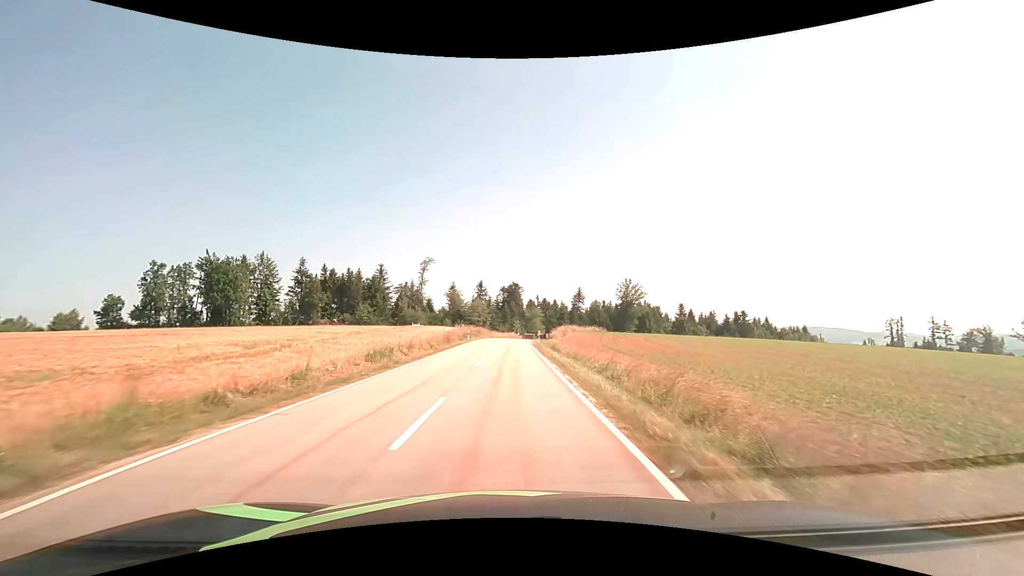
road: tertiary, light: Day
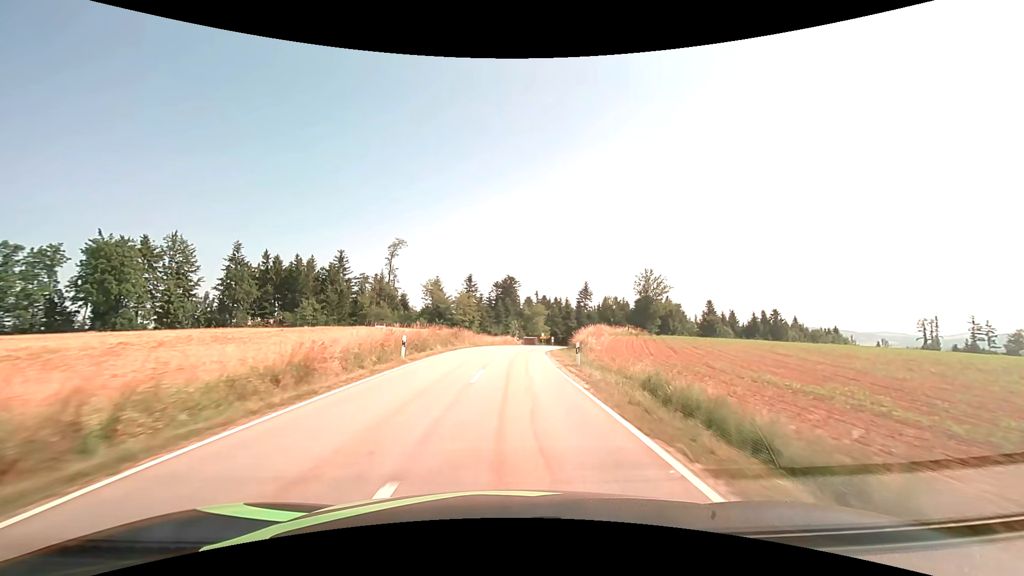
(0.0, +30.7) m; +1°
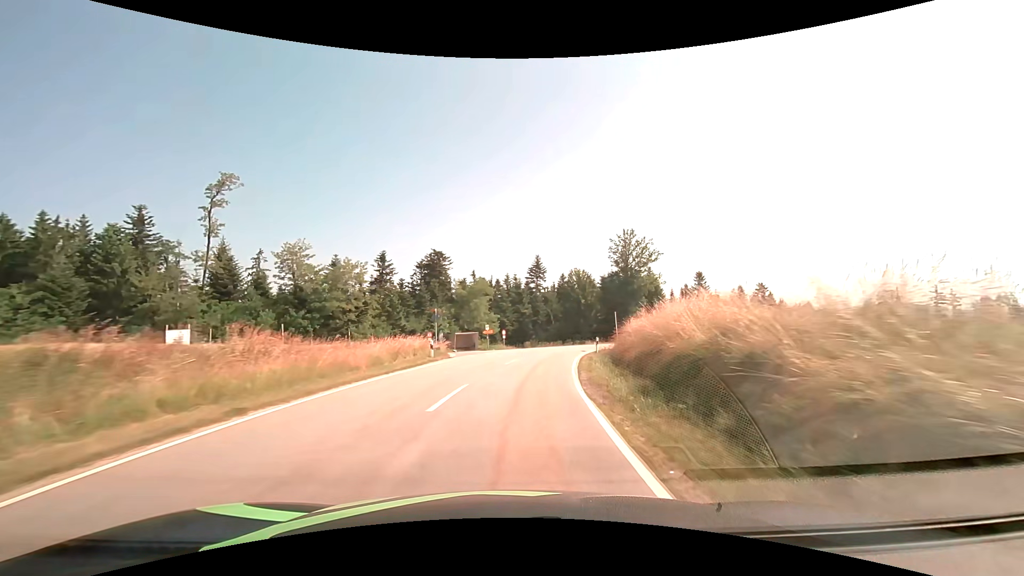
(+1.7, +41.7) m; +7°
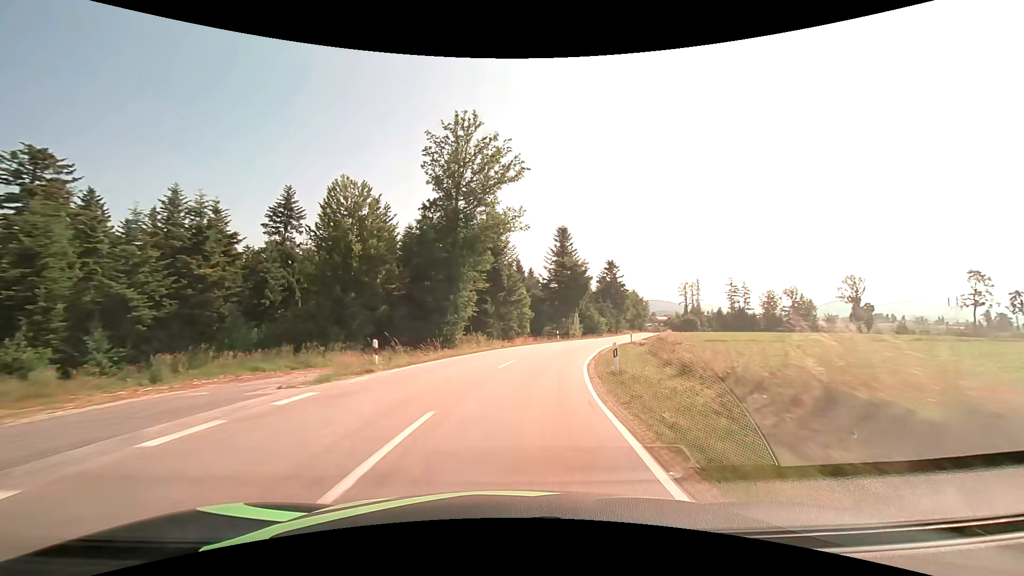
(+9.3, +52.3) m; +22°
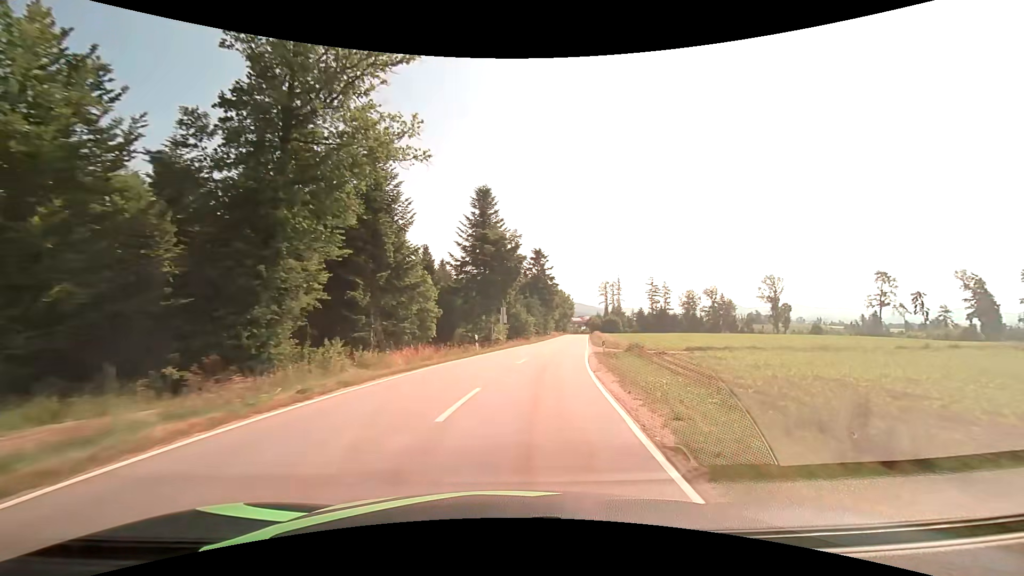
(+1.8, +21.6) m; +10°
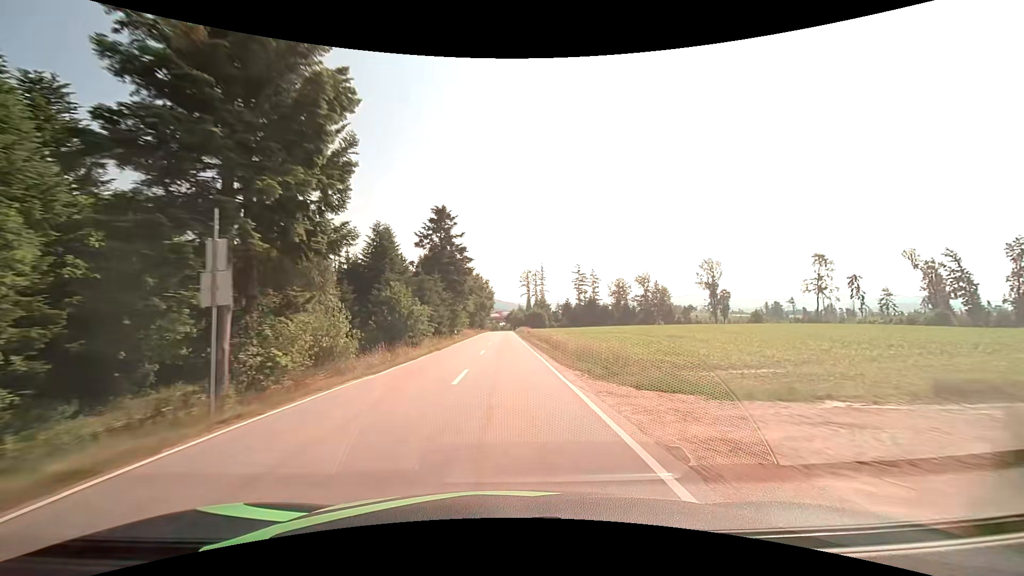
(+3.7, +32.3) m; +10°
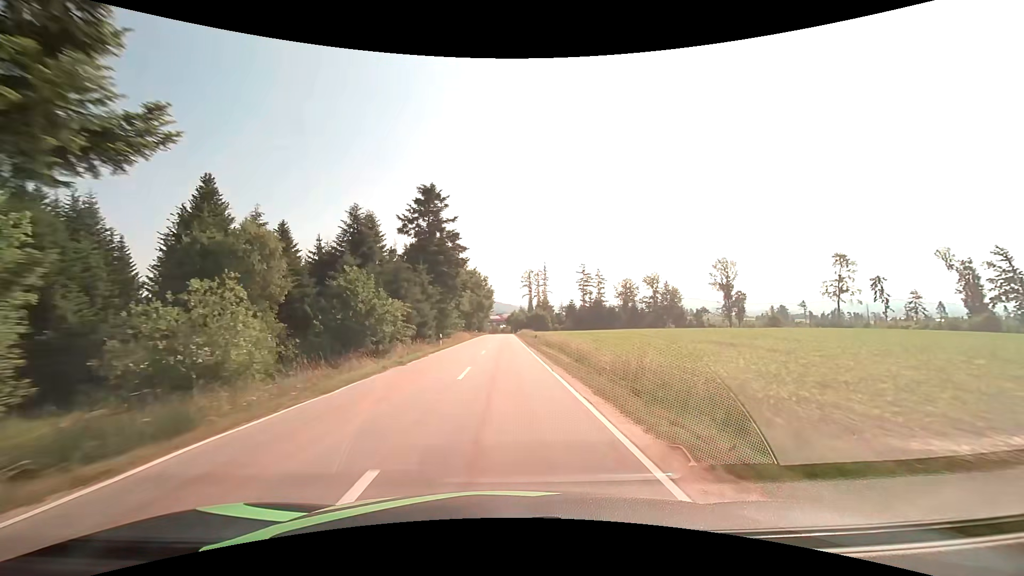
(0.0, +10.9) m; 0°
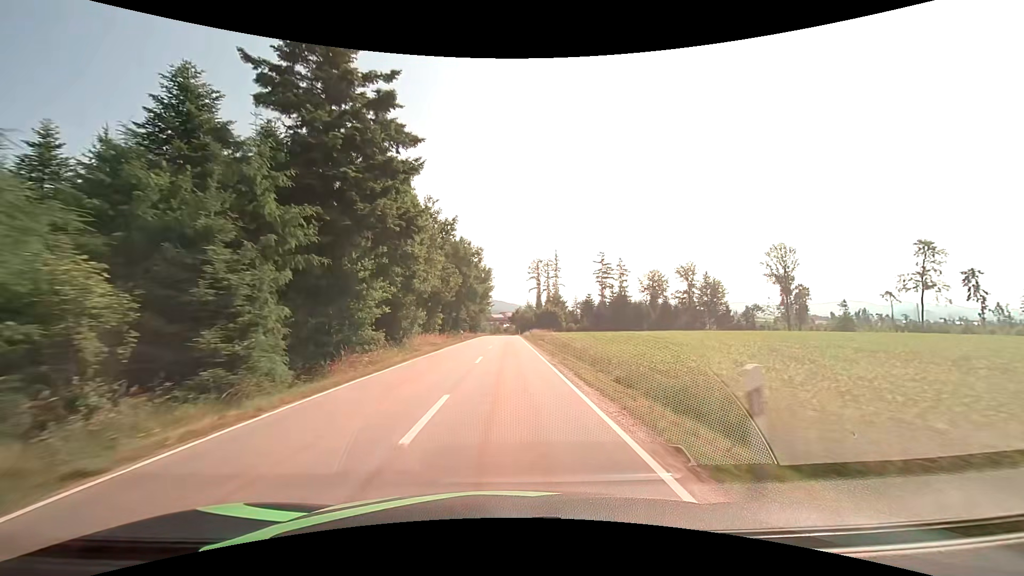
(-0.1, +32.2) m; 0°
(0, +10) (0, +20) (0, +30) (0, +40) (0, +50) (0, +60) (0, +70) (0, +80) (0, +90) (0, +100) m
